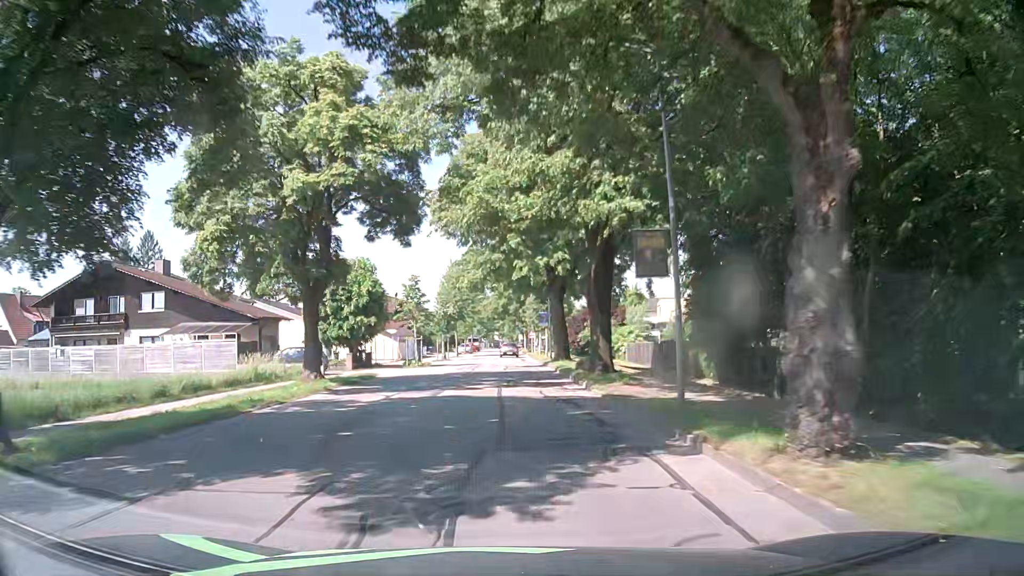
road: unclassified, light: Day
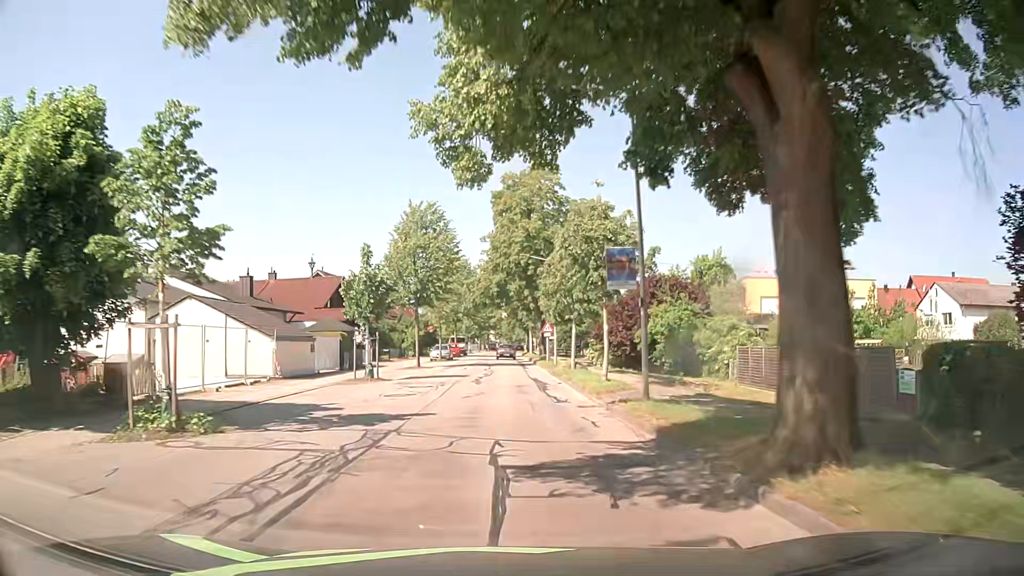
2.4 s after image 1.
(+0.1, +31.0) m; -1°
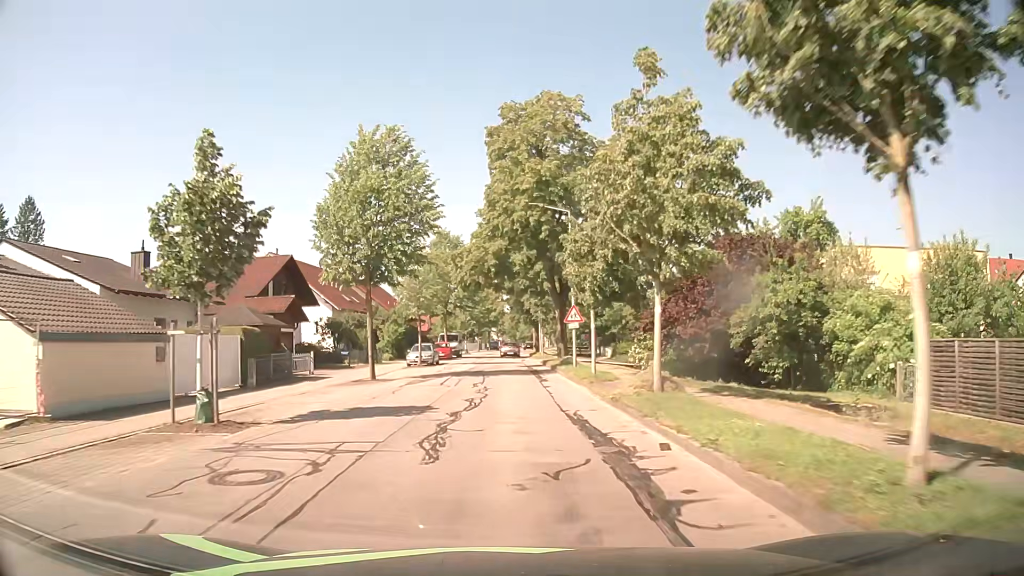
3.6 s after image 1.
(+0.4, +15.5) m; +1°
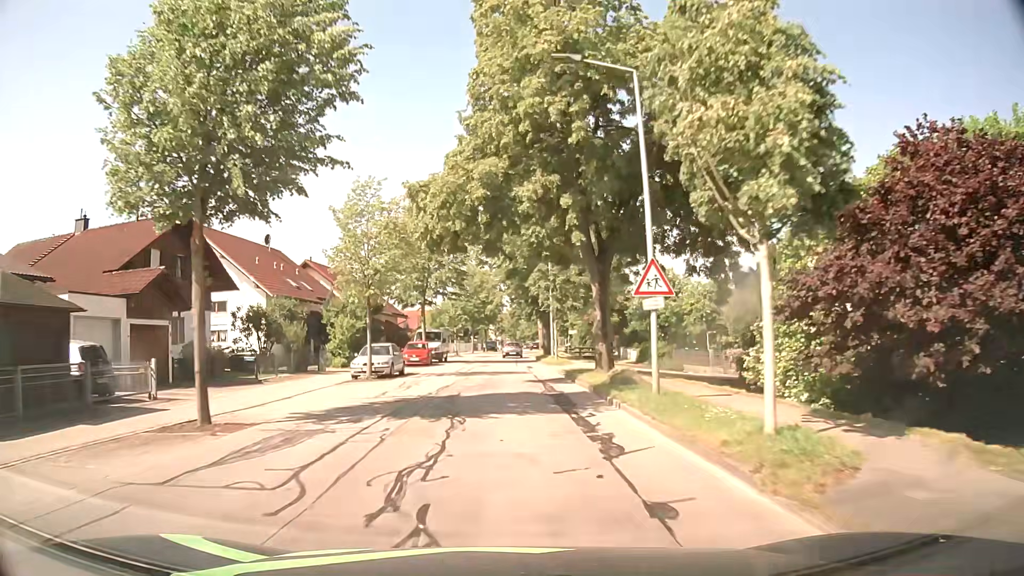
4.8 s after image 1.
(-0.1, +15.5) m; 0°
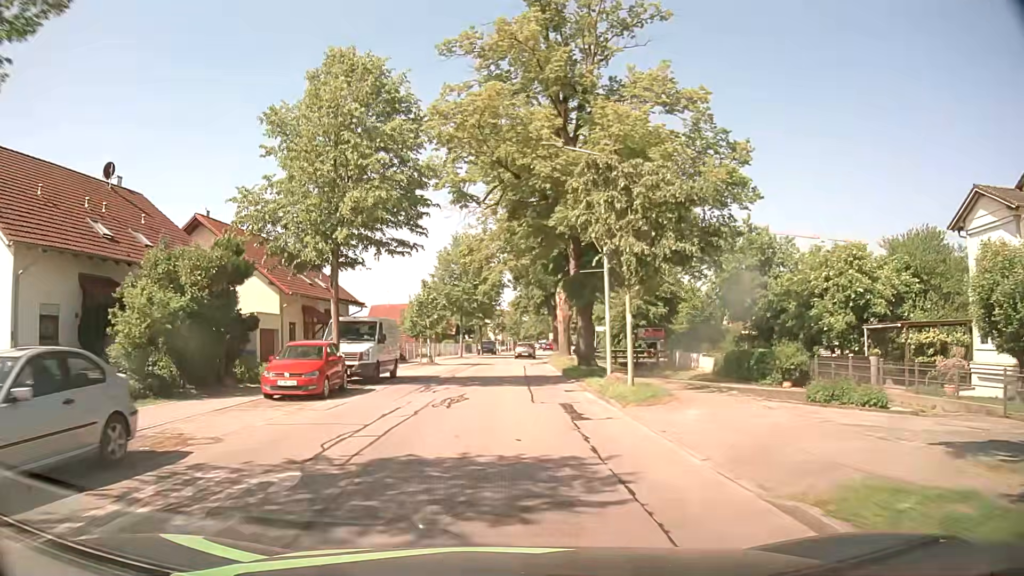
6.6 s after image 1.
(0.0, +23.3) m; -1°
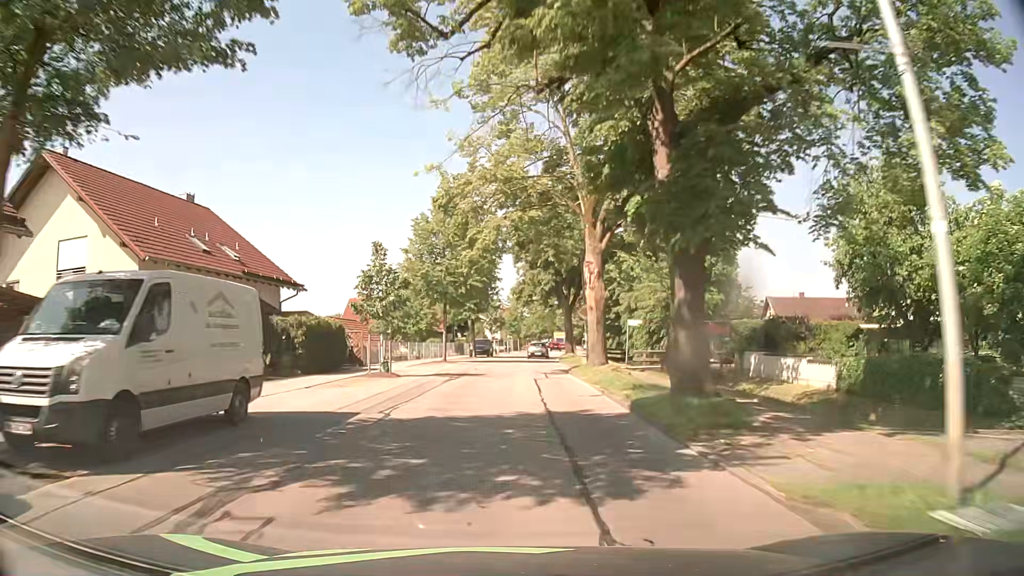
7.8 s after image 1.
(+0.1, +15.5) m; +1°
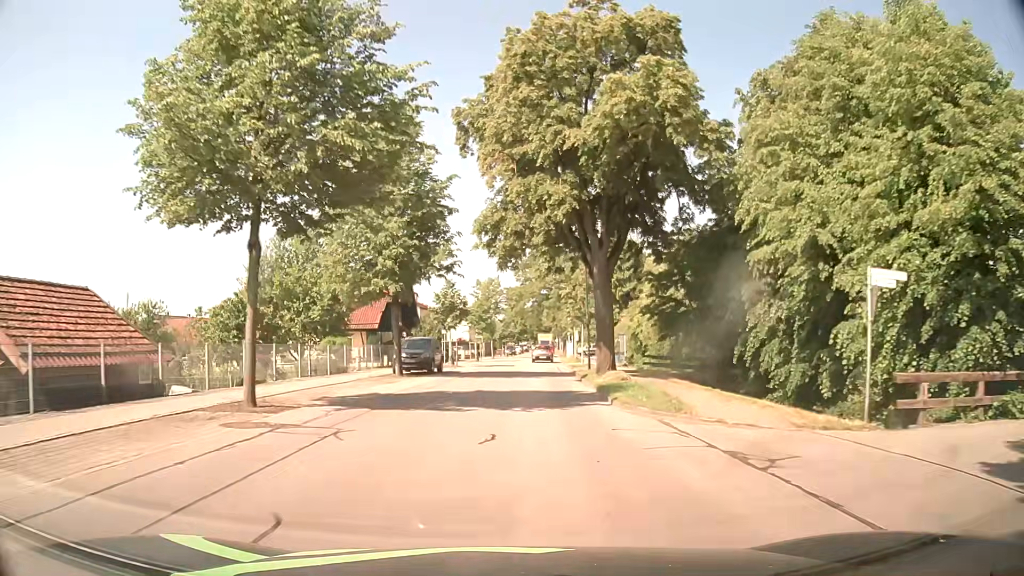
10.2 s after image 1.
(+0.6, +31.1) m; +3°
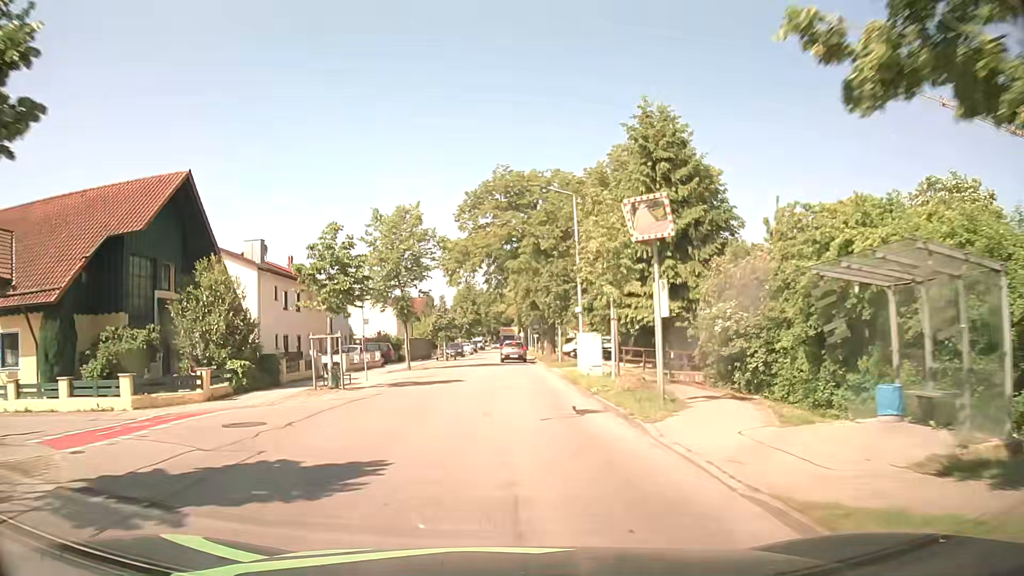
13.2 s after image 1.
(+1.0, +38.6) m; +3°
(0, +10) (0, +20) (0, +30) (0, +40) (0, +50) (0, +60) (0, +70) (0, +80) (0, +90) (0, +100) m
